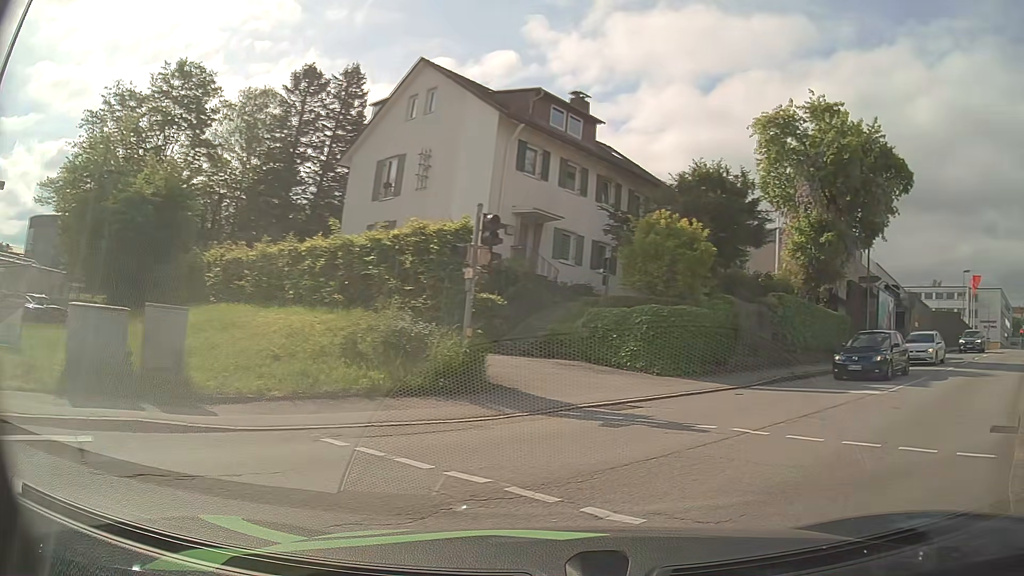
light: Day
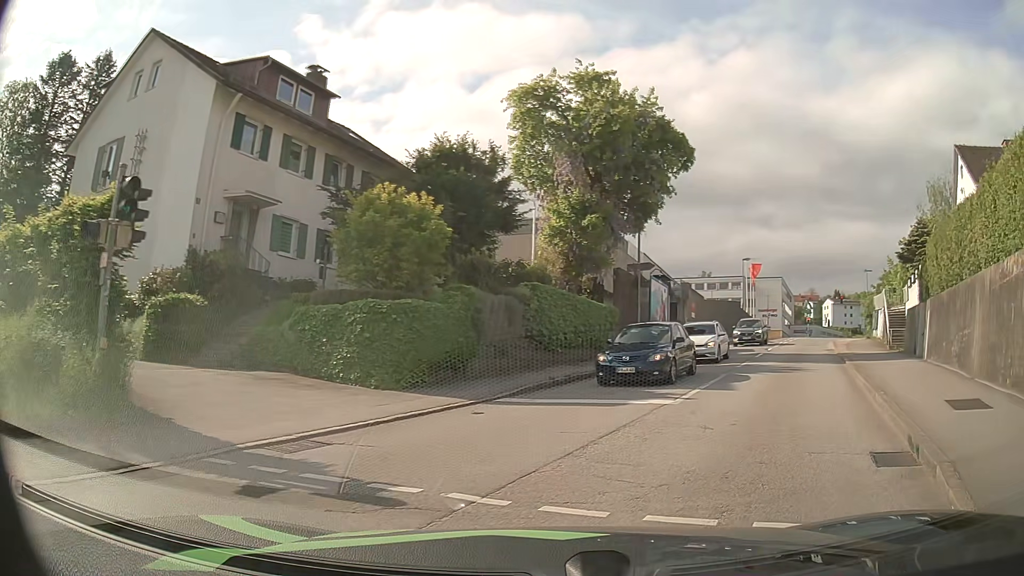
(+0.7, +3.6) m; +20°
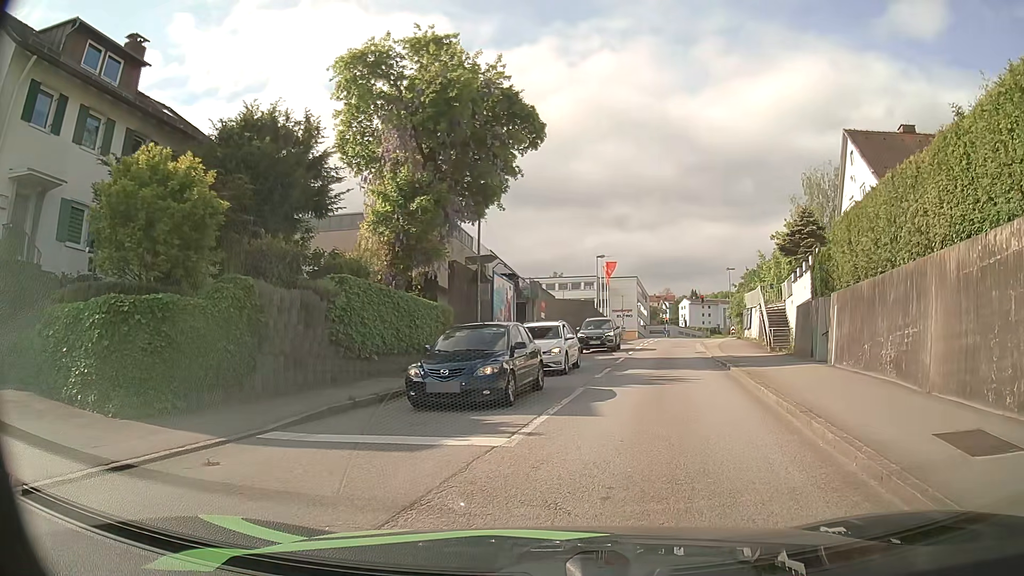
(+0.5, +4.0) m; +12°
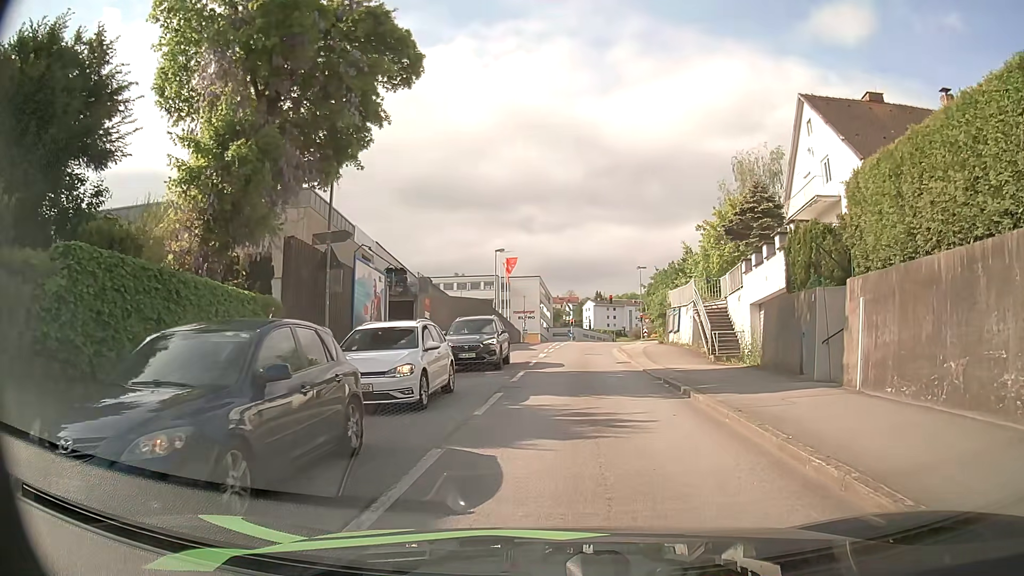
(+0.6, +7.1) m; +8°
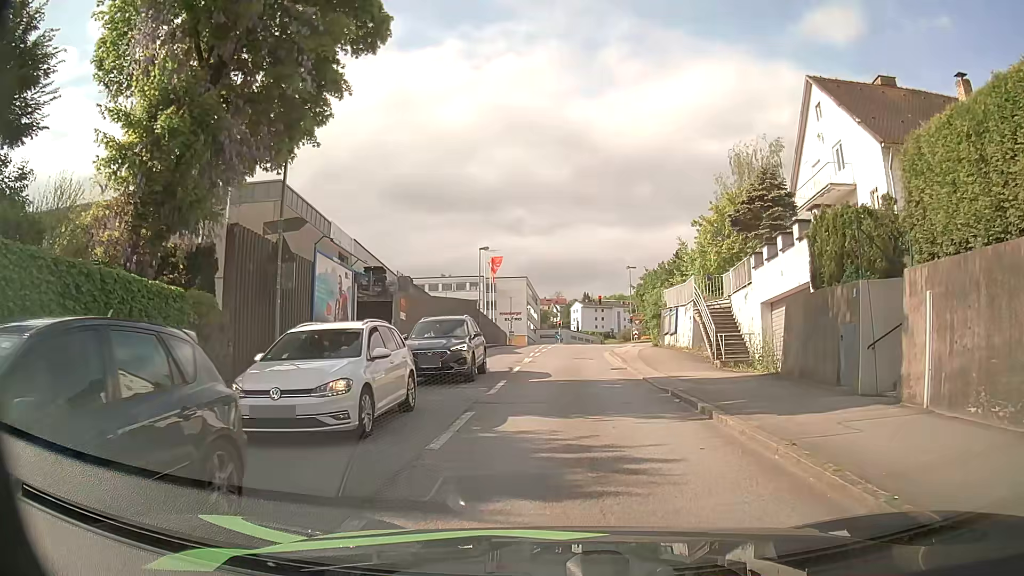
(+0.1, +2.7) m; +1°
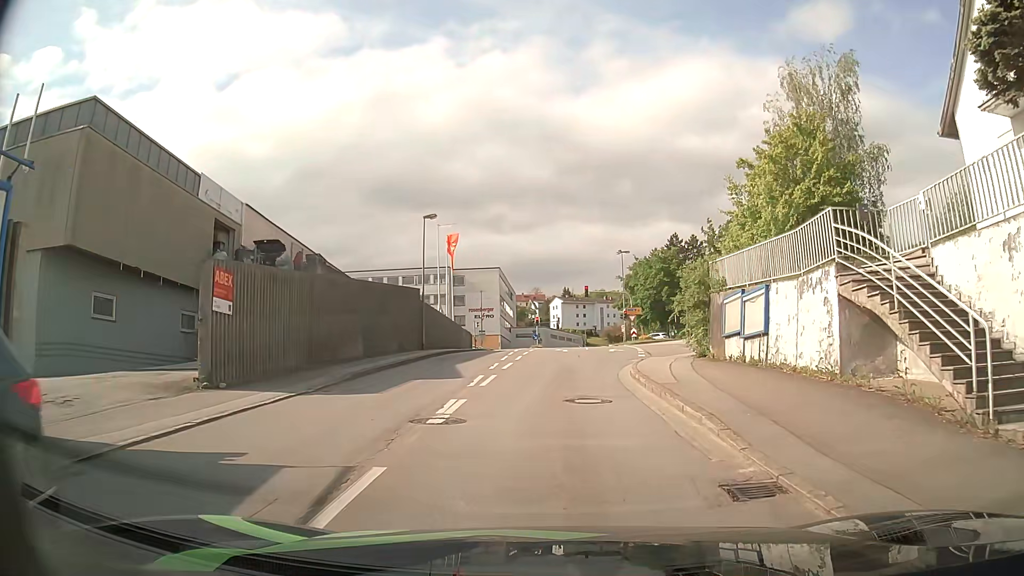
(+0.3, +16.2) m; +2°
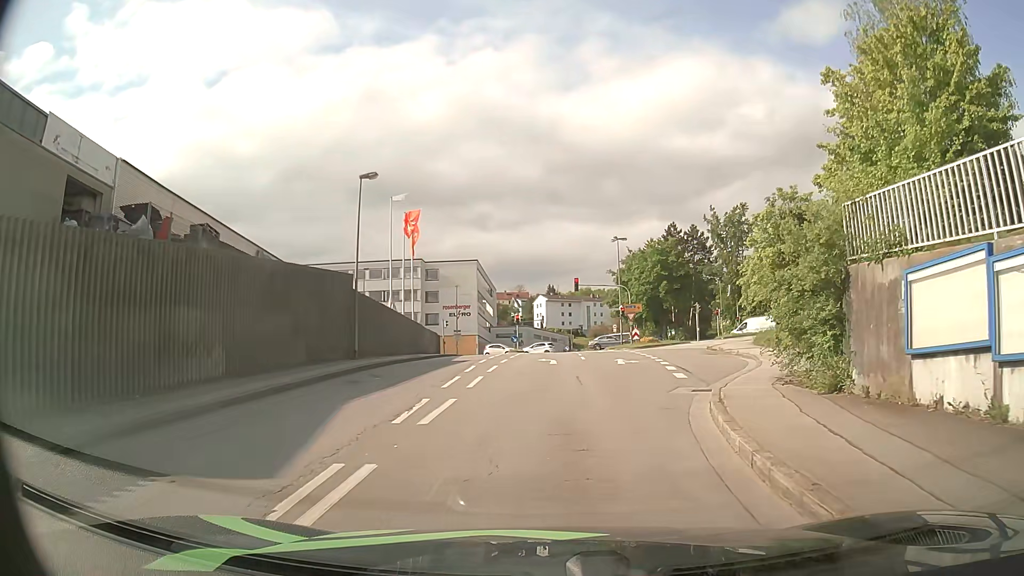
(0.0, +11.2) m; +1°
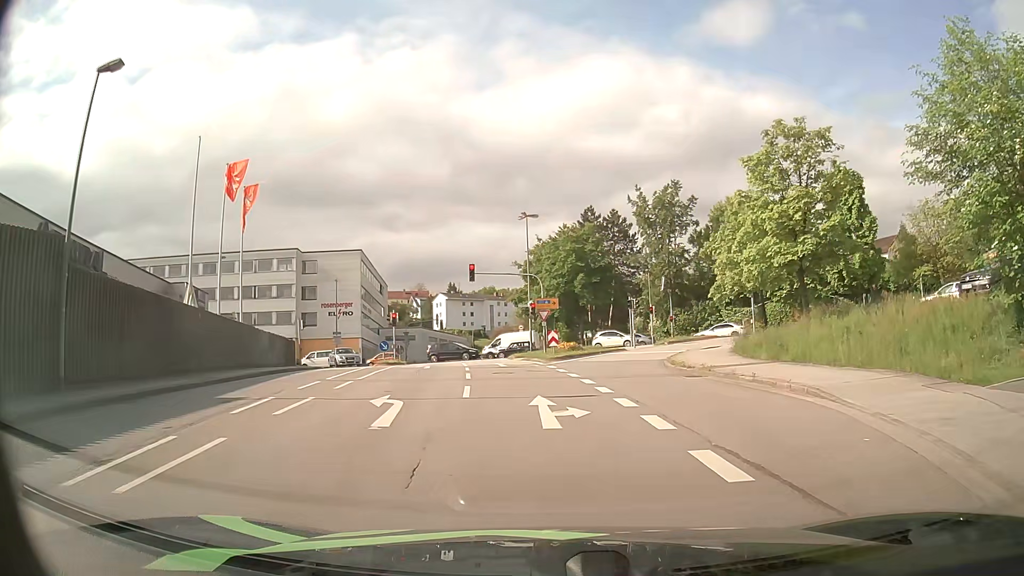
(+1.0, +14.1) m; +9°
(0, +10) (+2, +20) (+3, +30) (+7, +39) (+15, +45) (+24, +45) (+34, +41) (+43, +37) (+52, +33) (+61, +30) m
